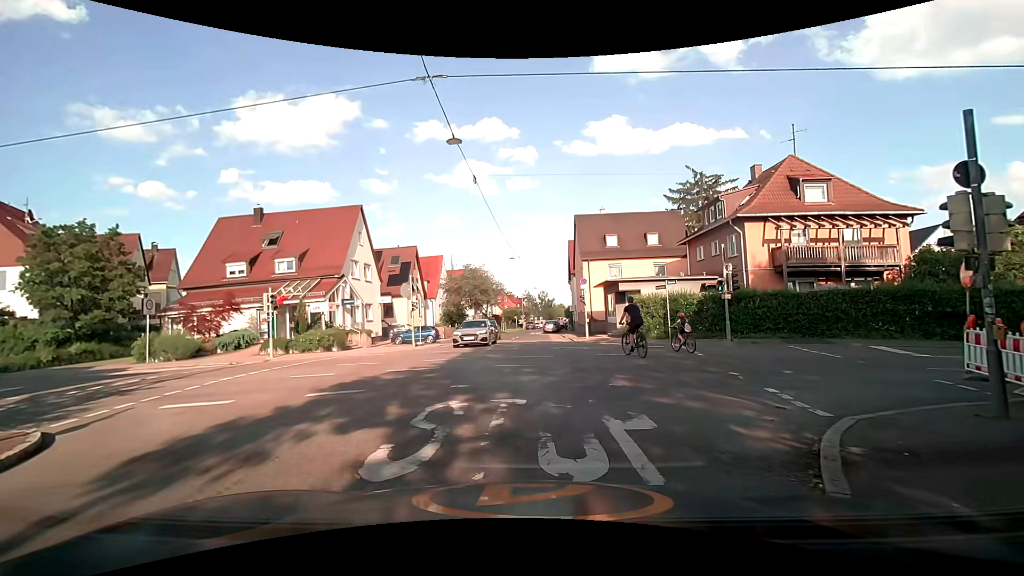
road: tertiary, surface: asphalt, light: Day
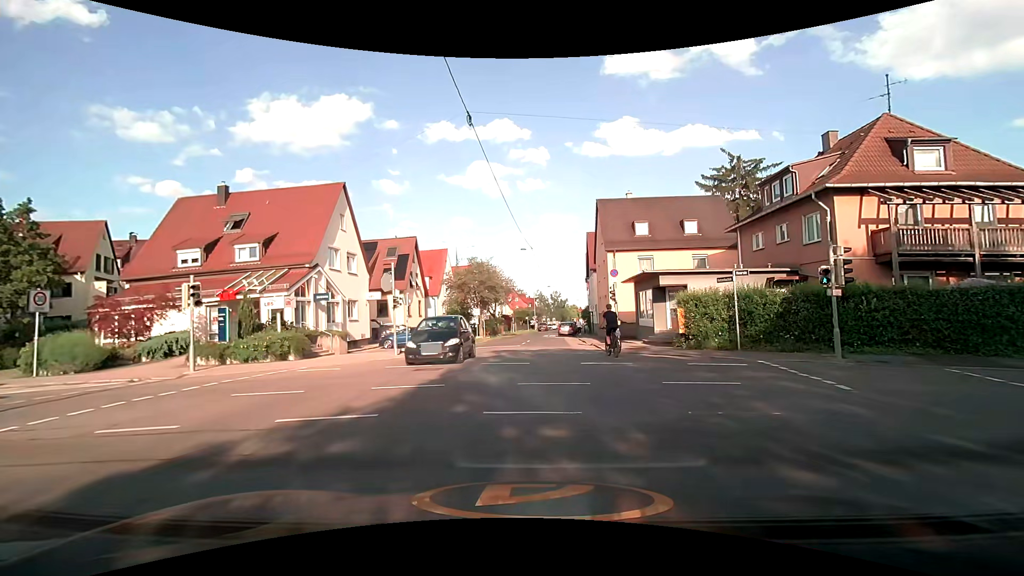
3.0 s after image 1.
(-0.5, +6.6) m; -4°
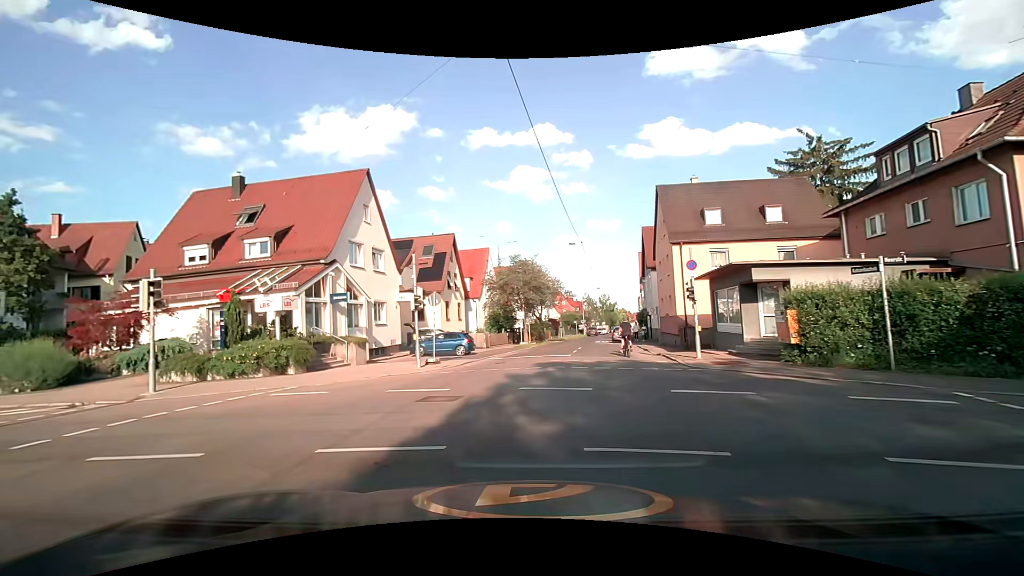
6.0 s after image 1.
(-0.2, +4.8) m; -5°
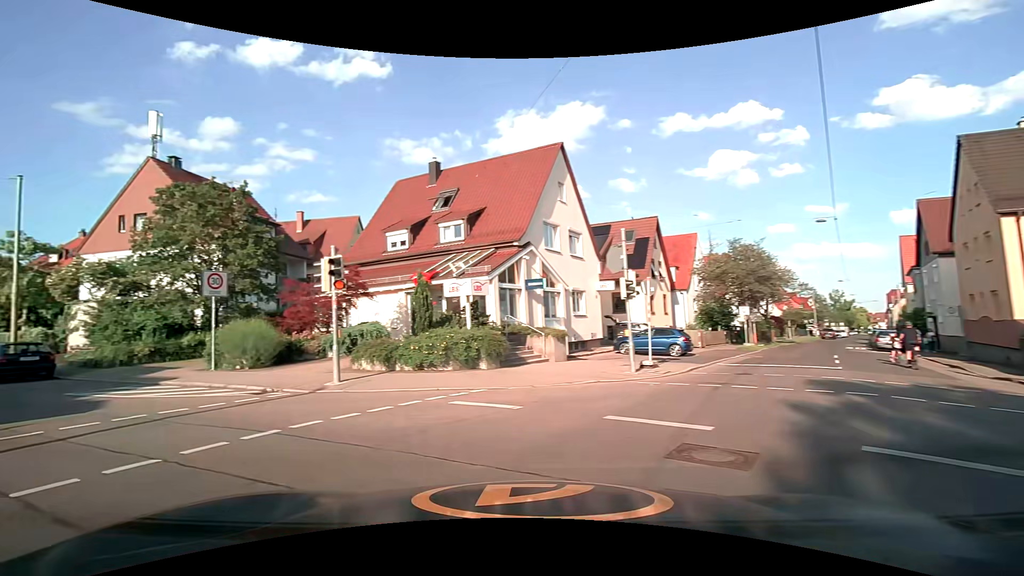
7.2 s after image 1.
(-0.7, +4.2) m; -20°
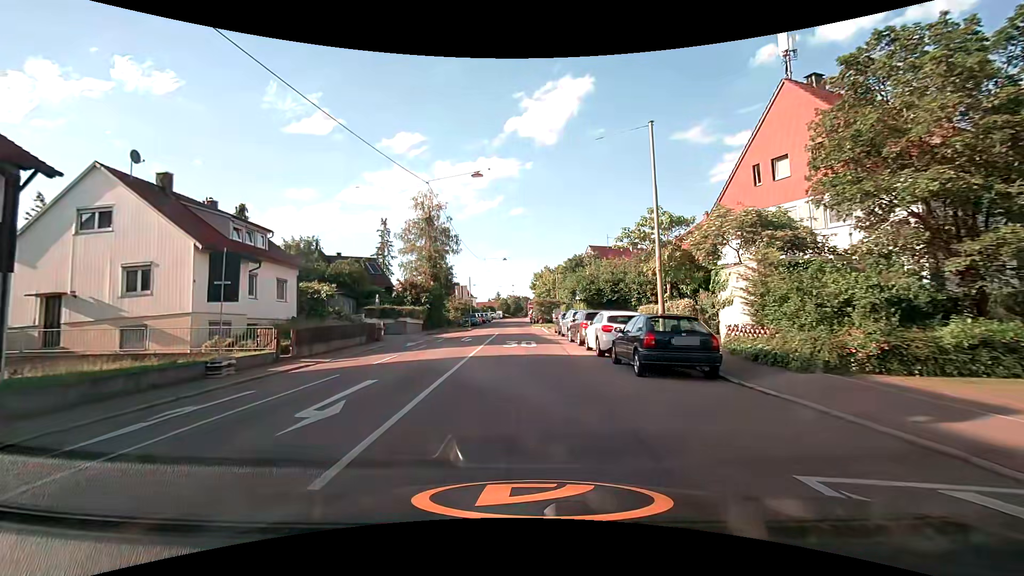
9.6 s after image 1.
(-8.2, +9.7) m; -65°
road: residential
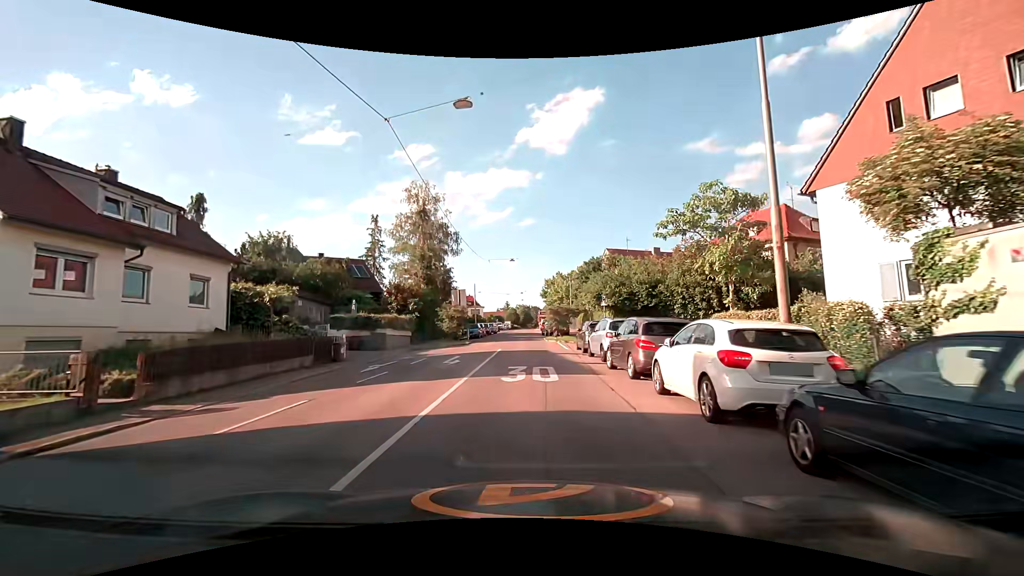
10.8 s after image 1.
(0.0, +8.8) m; 0°
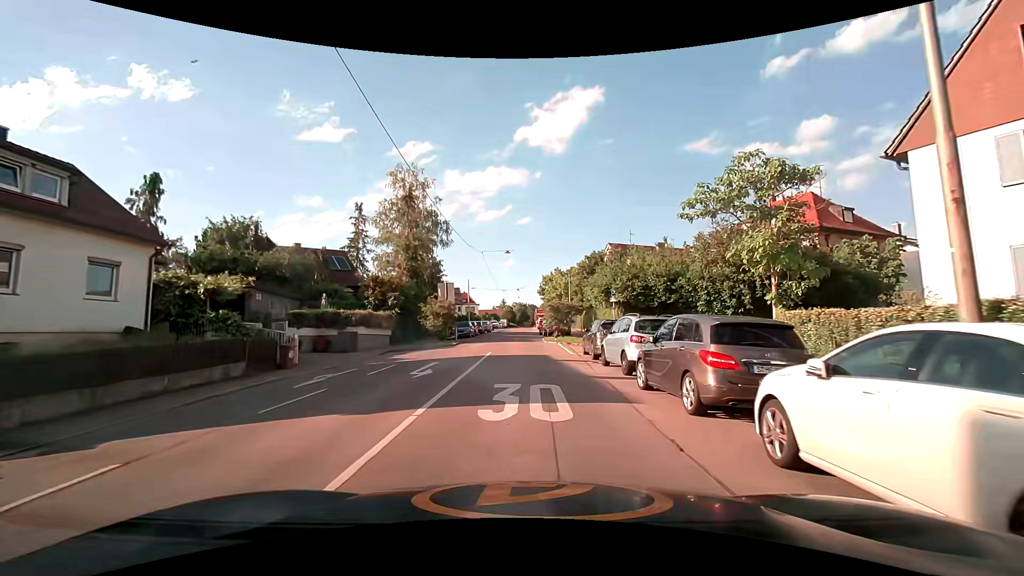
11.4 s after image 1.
(0.0, +4.7) m; -1°
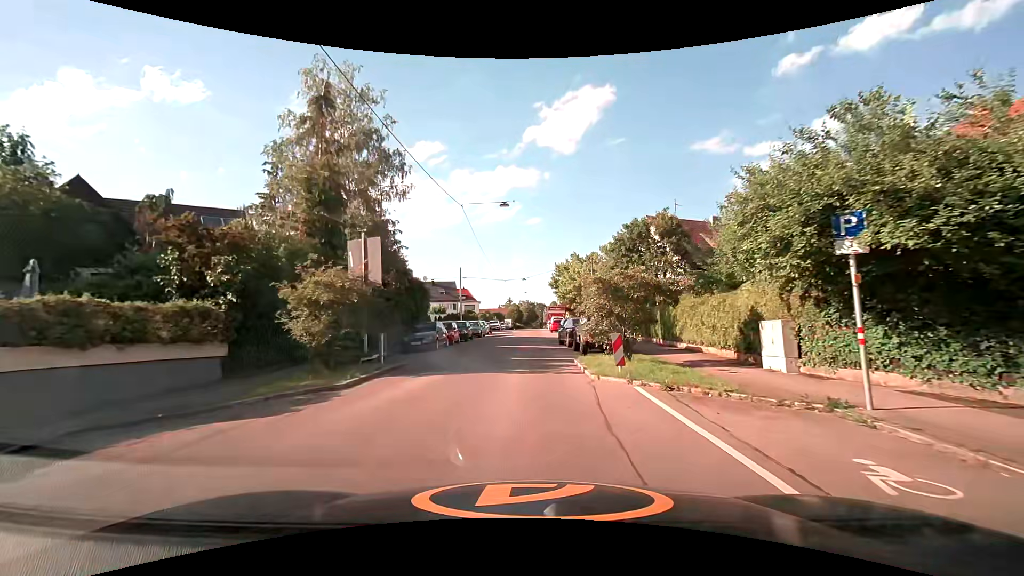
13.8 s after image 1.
(+0.1, +19.3) m; 0°
